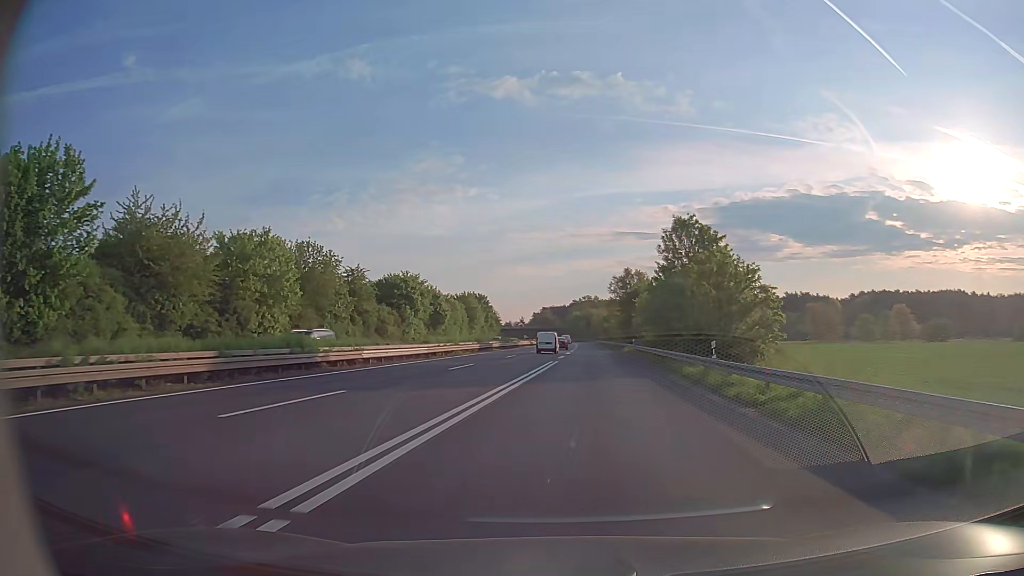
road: trunk_link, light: Day
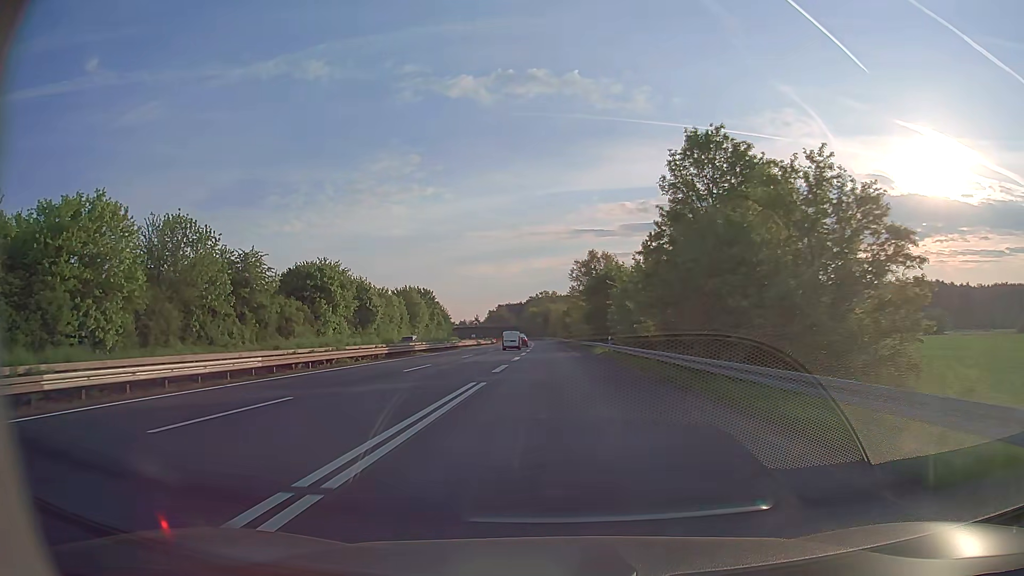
(+1.0, +19.7) m; +4°
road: trunk
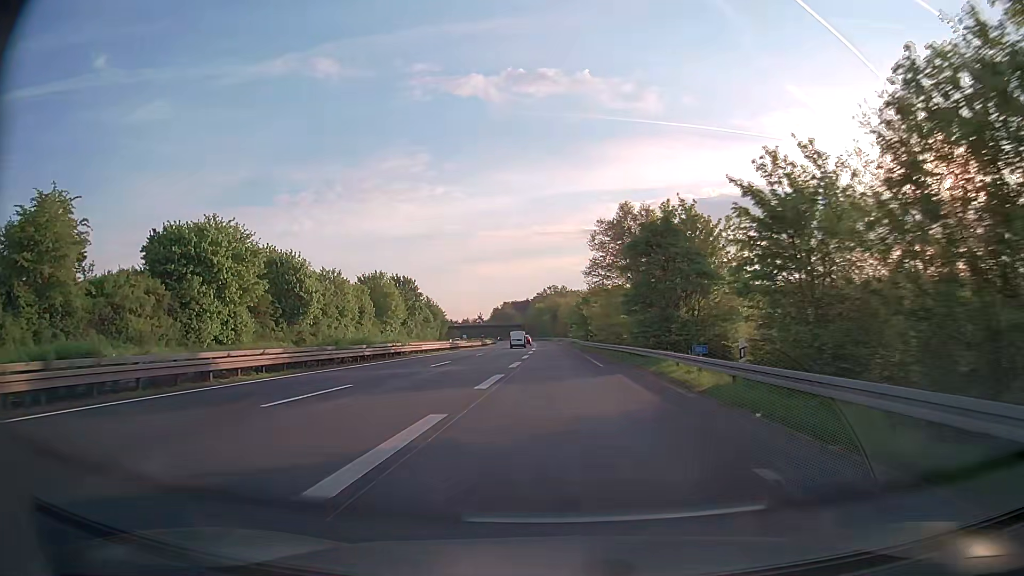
(-0.2, +32.6) m; 0°
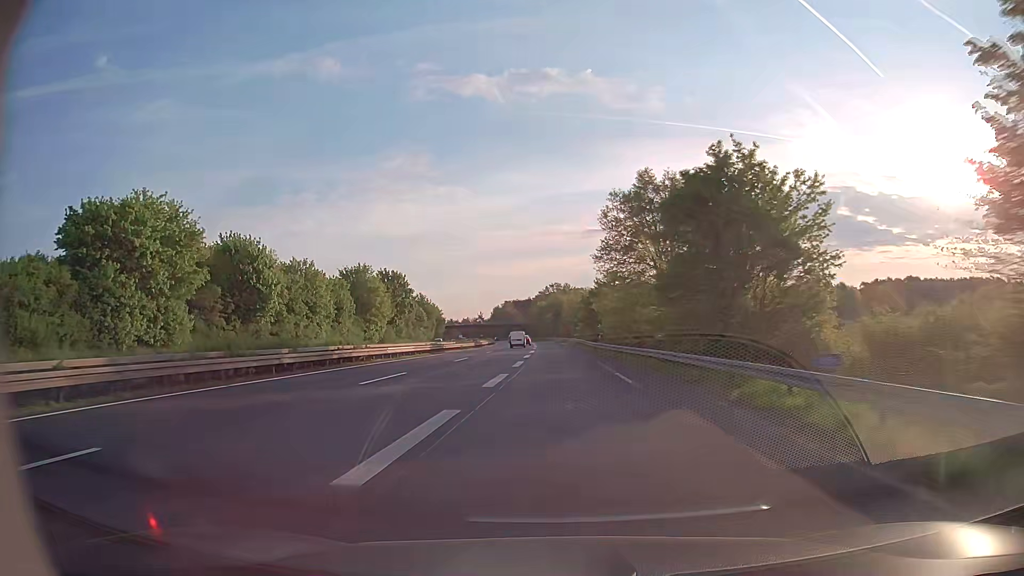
(-0.1, +11.7) m; 0°
